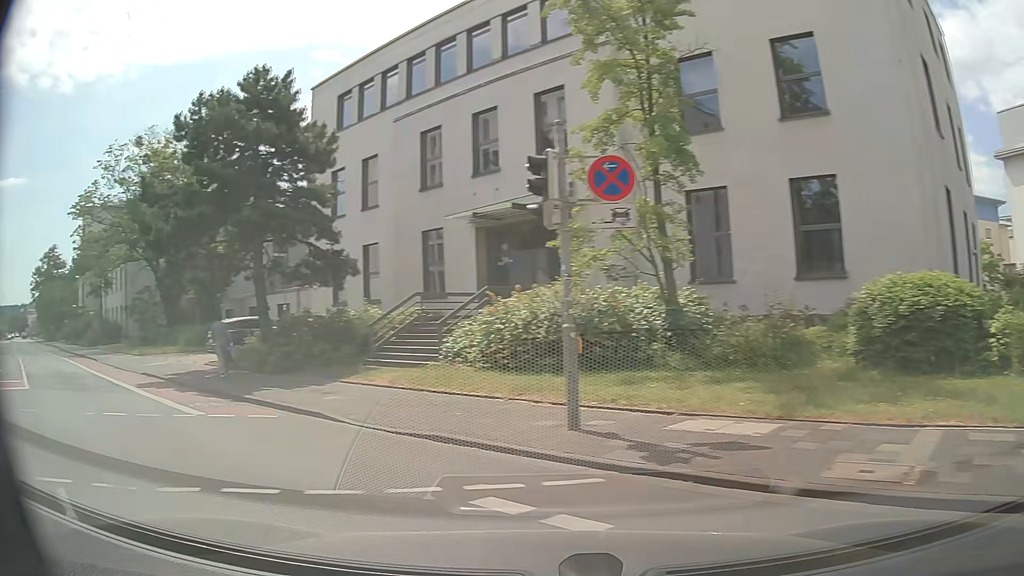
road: secondary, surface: asphalt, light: Day
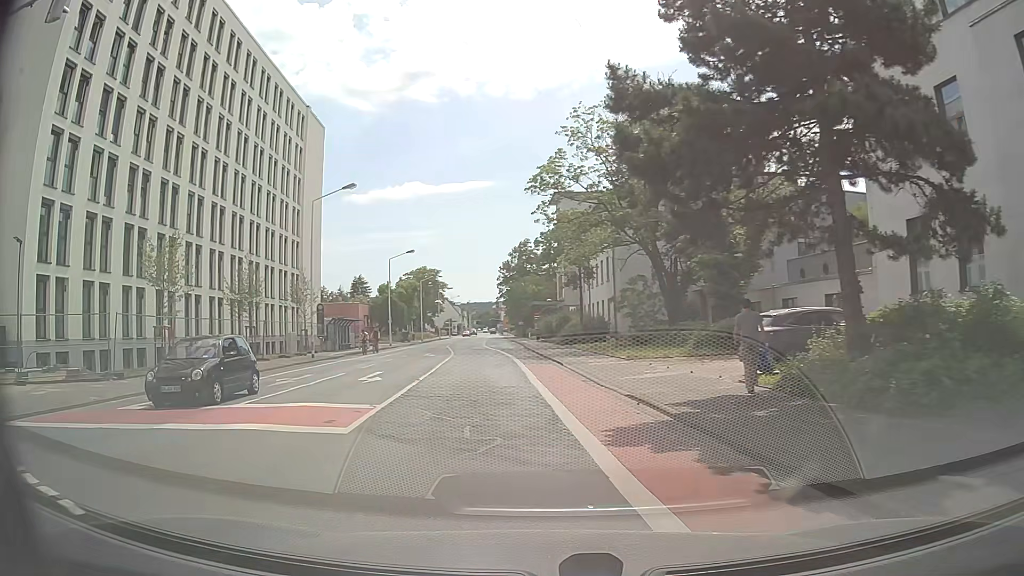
(-4.1, +8.8) m; -43°
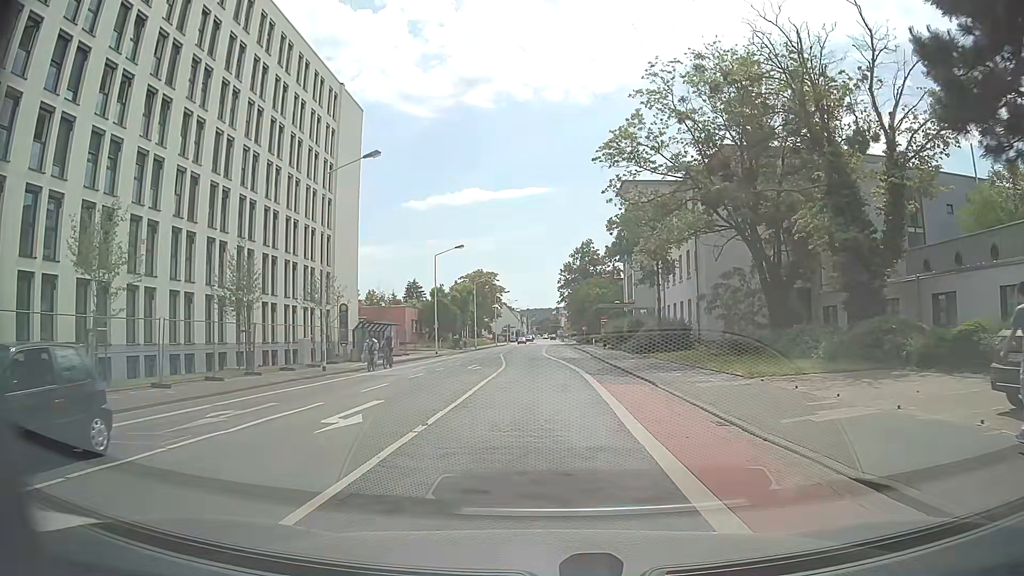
(-0.5, +8.5) m; -4°
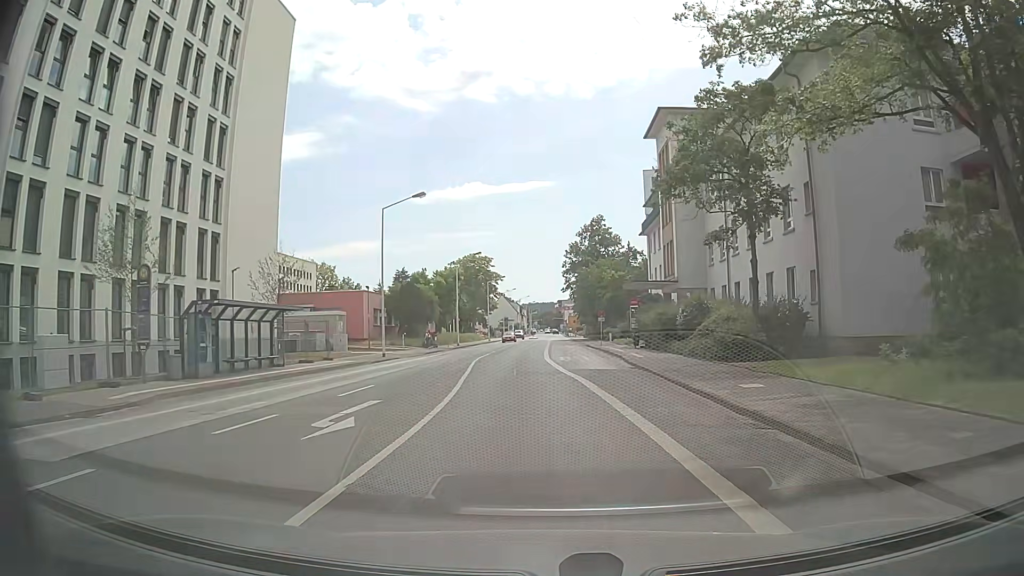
(-0.1, +20.6) m; 0°
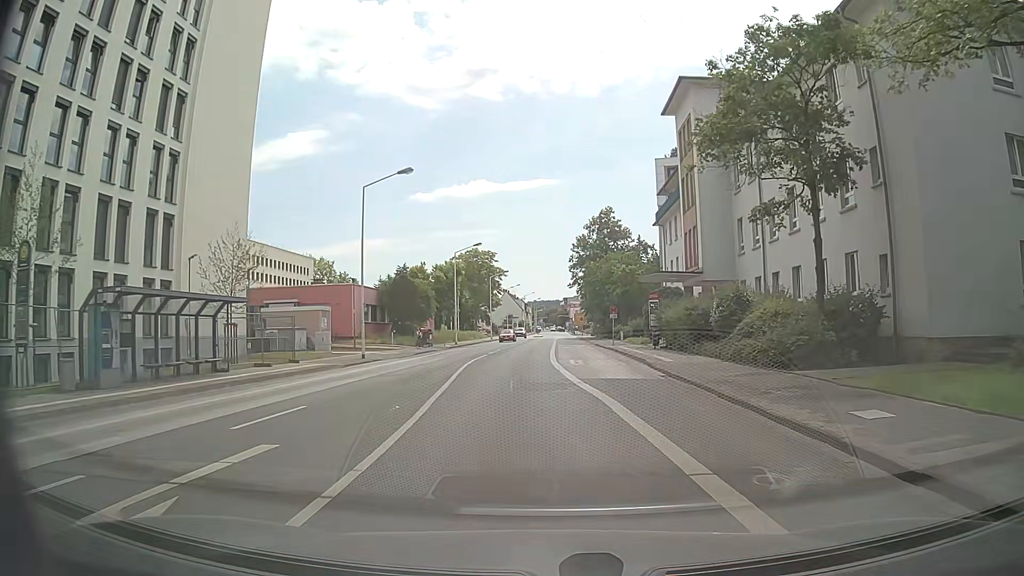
(-0.1, +5.7) m; -1°
(0, +10) (0, +20) (-1, +30) (-1, +40) (0, +50) (0, +60) (0, +70) (+1, +80) (+1, +90) (+1, +100) m
